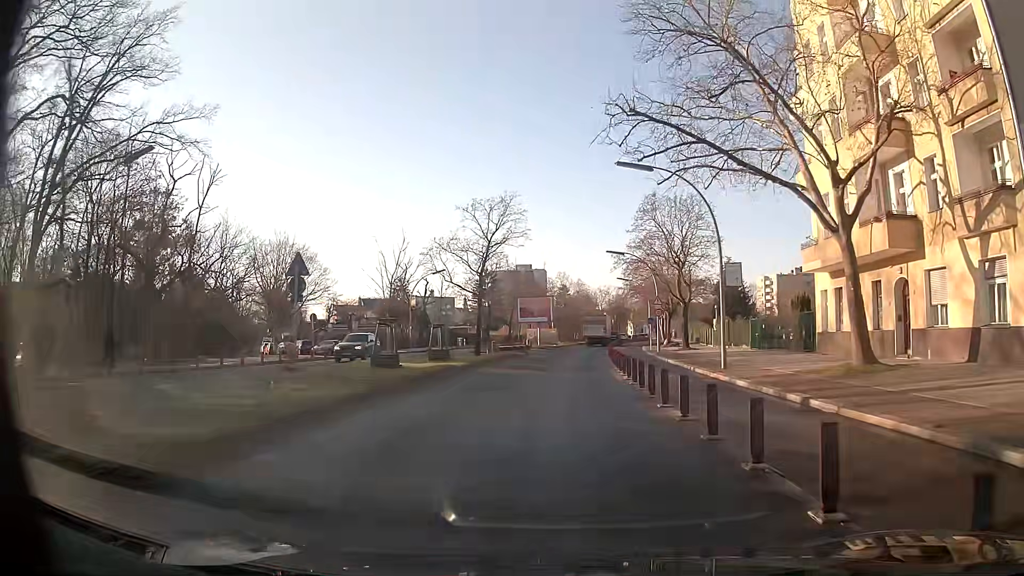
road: secondary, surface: asphalt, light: Day
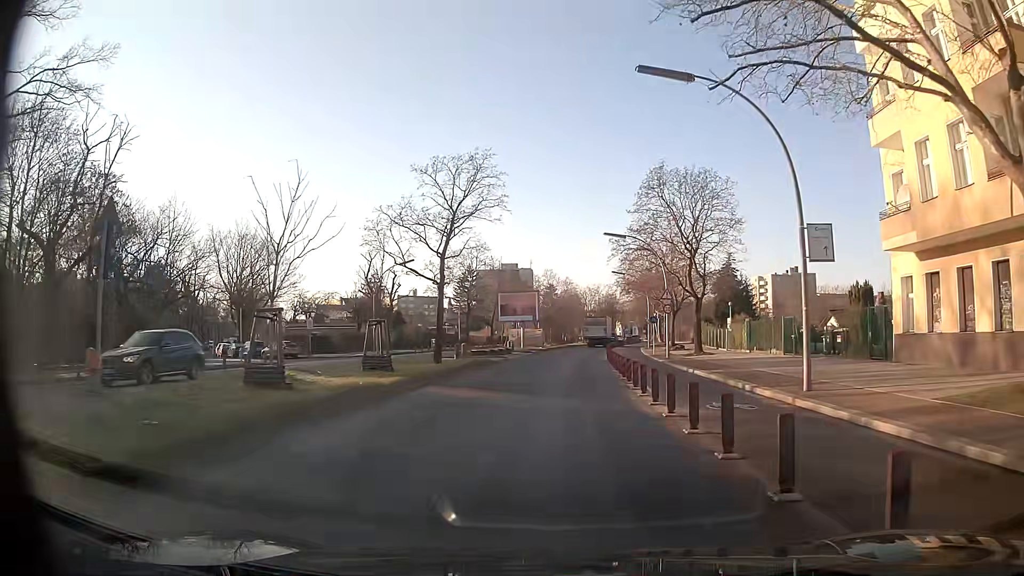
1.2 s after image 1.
(+0.1, +9.4) m; +1°
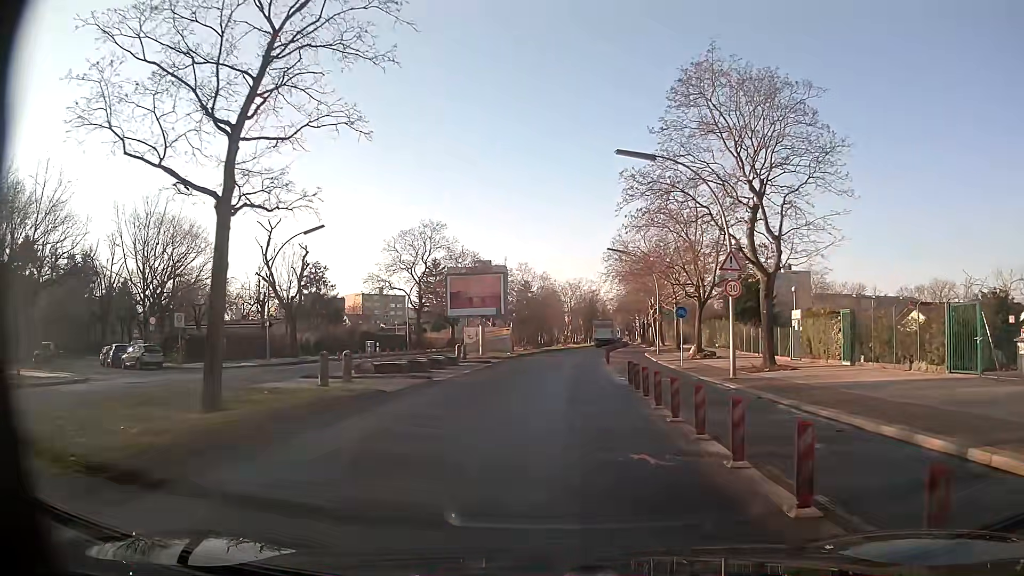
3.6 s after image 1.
(+0.3, +18.7) m; +2°
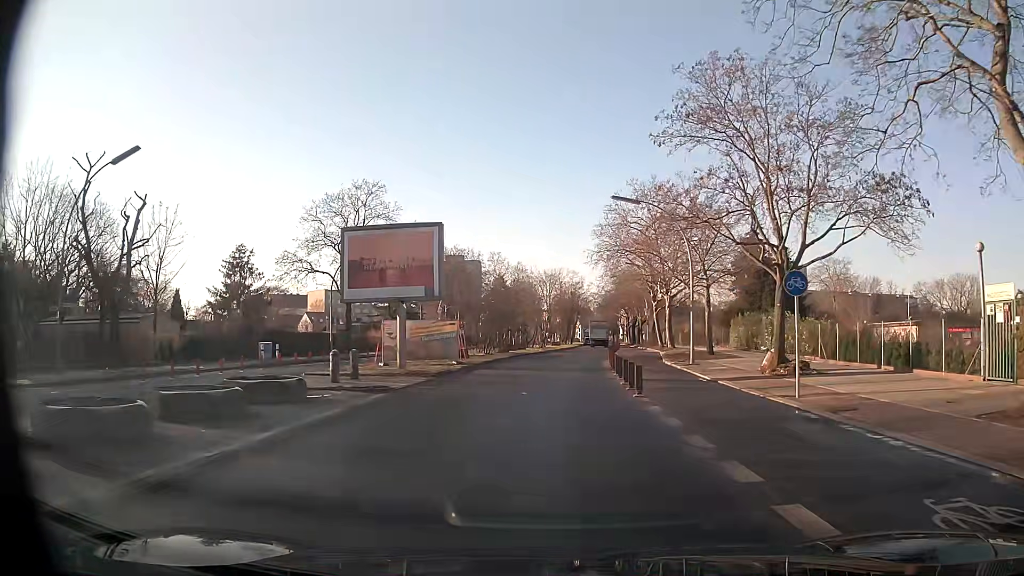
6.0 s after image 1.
(+0.2, +18.1) m; +3°
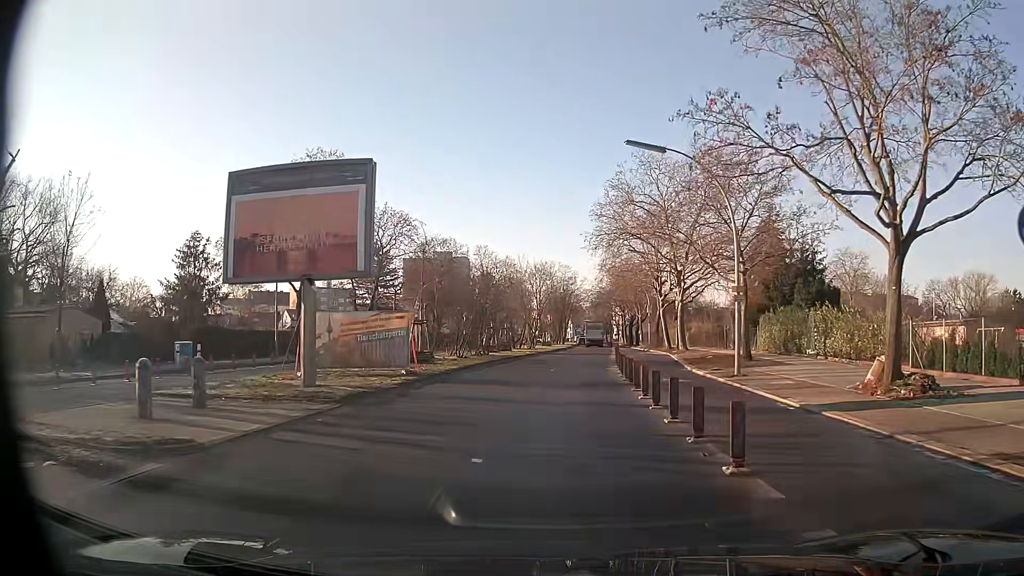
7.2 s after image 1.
(-0.1, +9.0) m; 0°
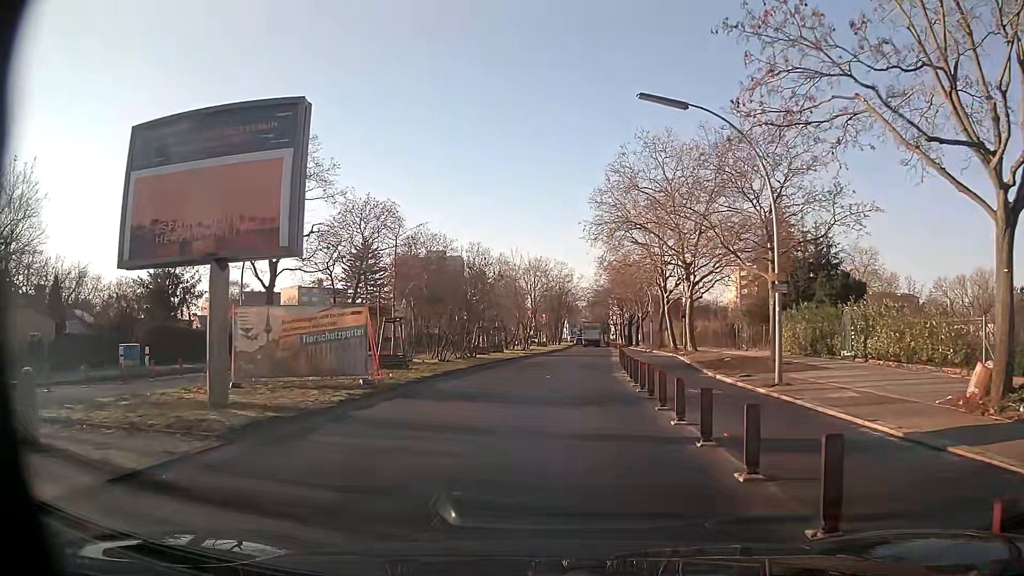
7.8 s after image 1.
(0.0, +4.5) m; 0°
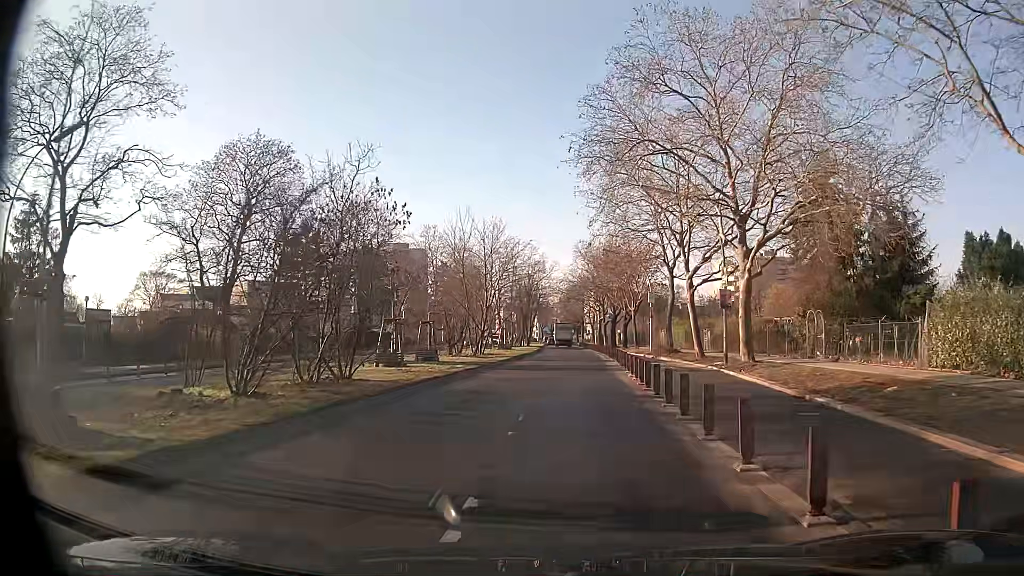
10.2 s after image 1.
(+0.4, +17.8) m; +3°
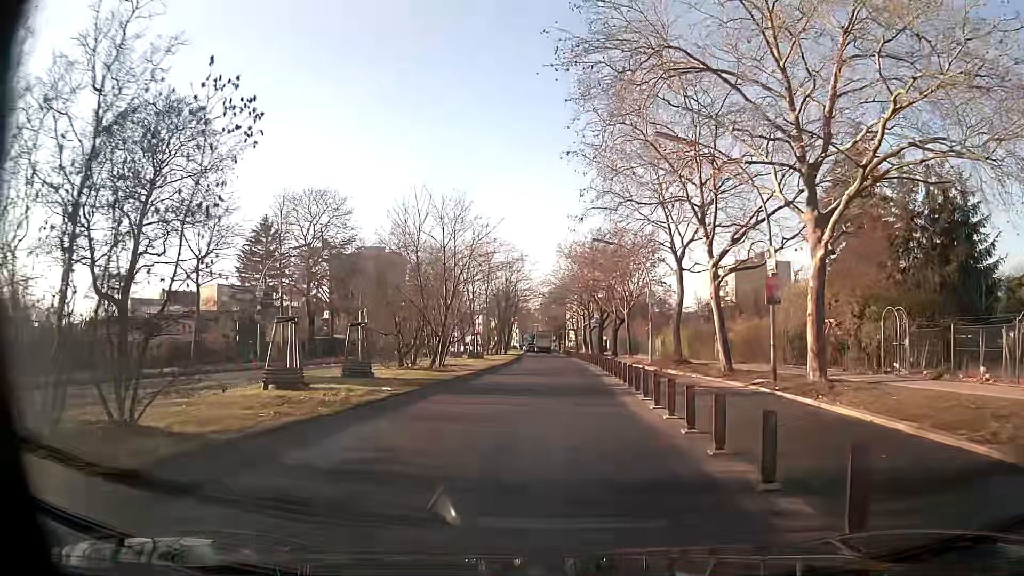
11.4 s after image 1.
(0.0, +8.8) m; +1°
(0, +10) (0, +20) (+1, +30) (+1, +40) (+1, +50) (+1, +60) (+1, +70) (0, +80) (0, +90) (0, +100) m
